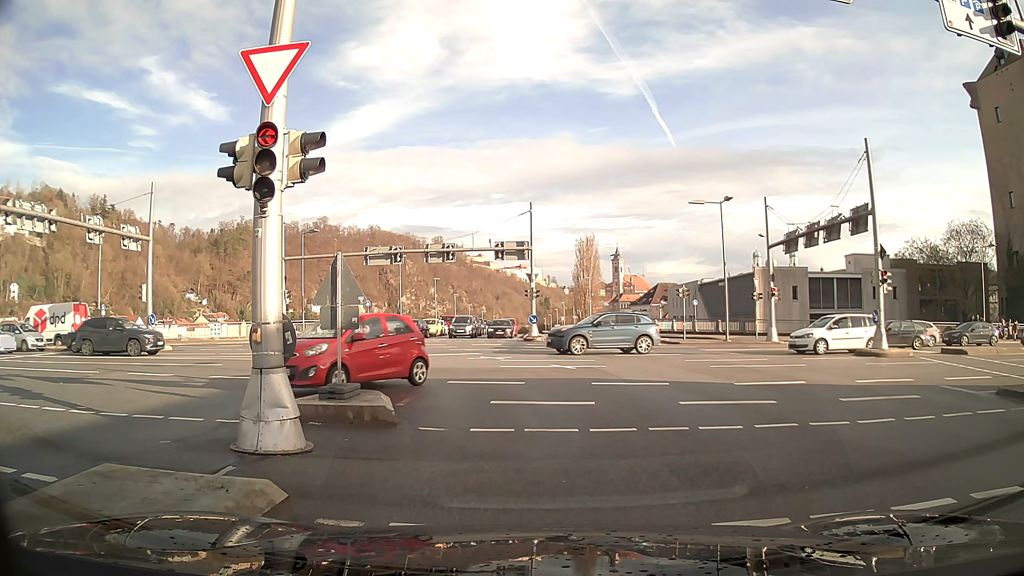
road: primary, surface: asphalt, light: Day
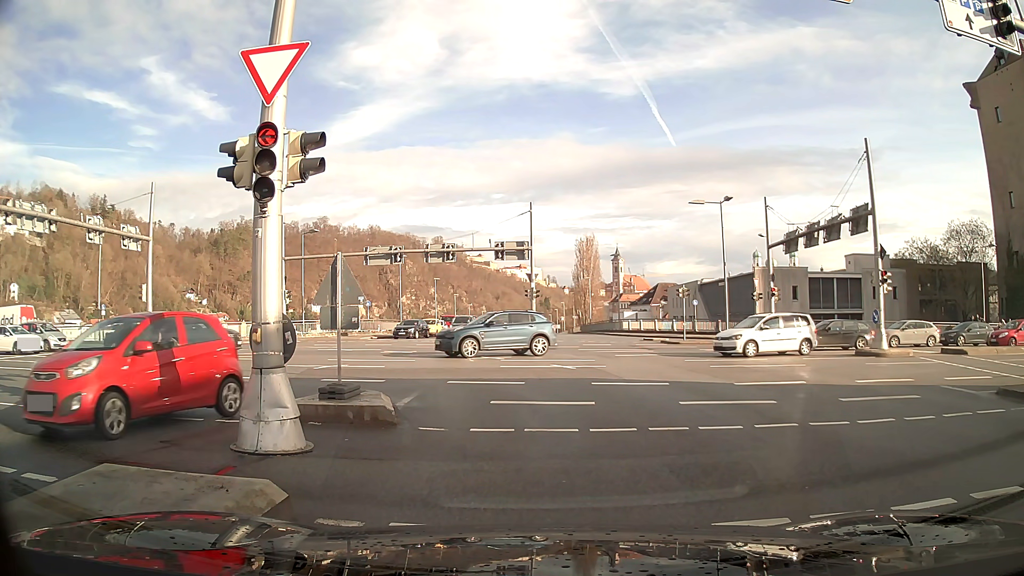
(0.0, 0.0) m; 0°
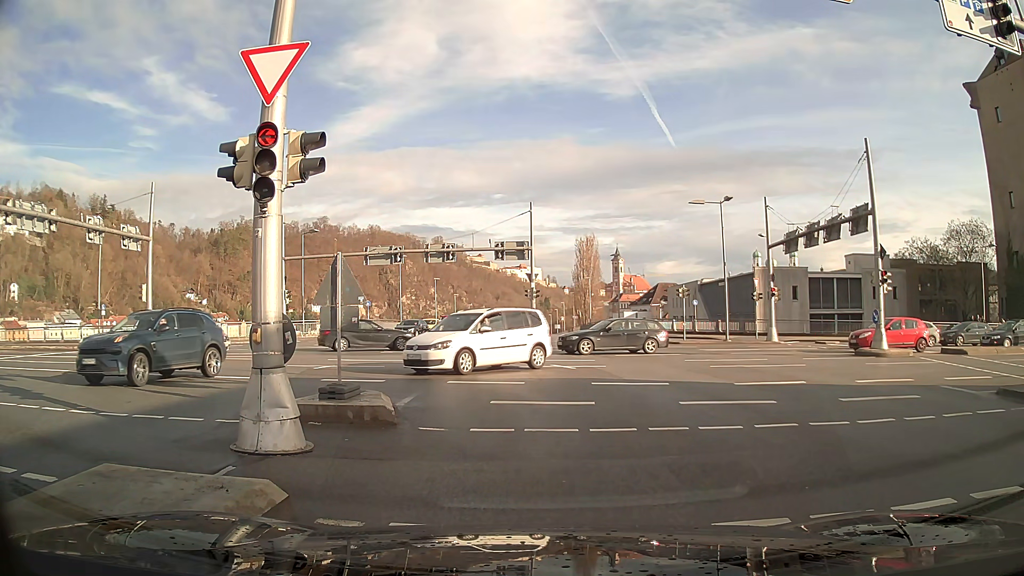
(0.0, 0.0) m; 0°
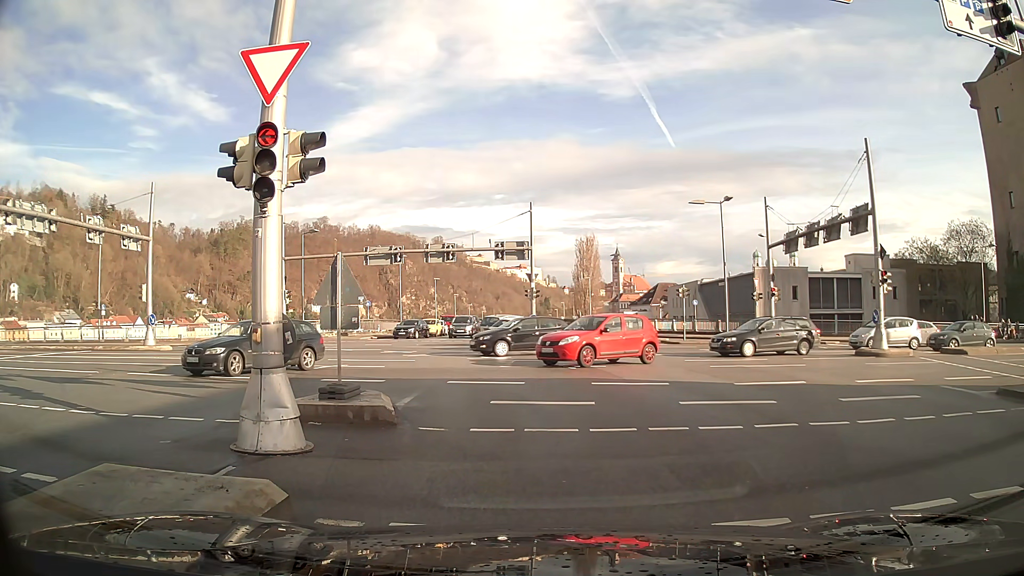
(0.0, 0.0) m; 0°
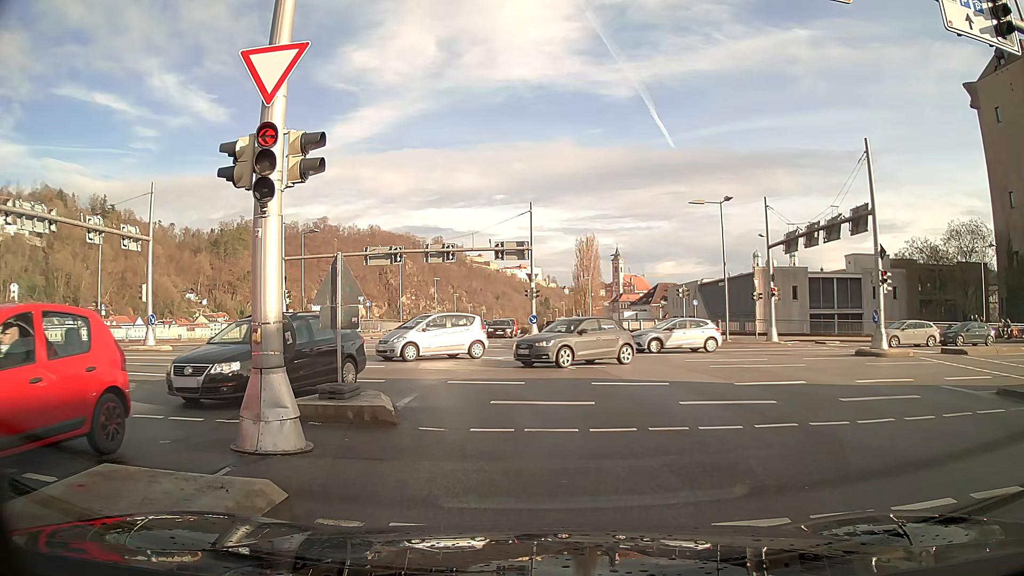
(0.0, 0.0) m; 0°
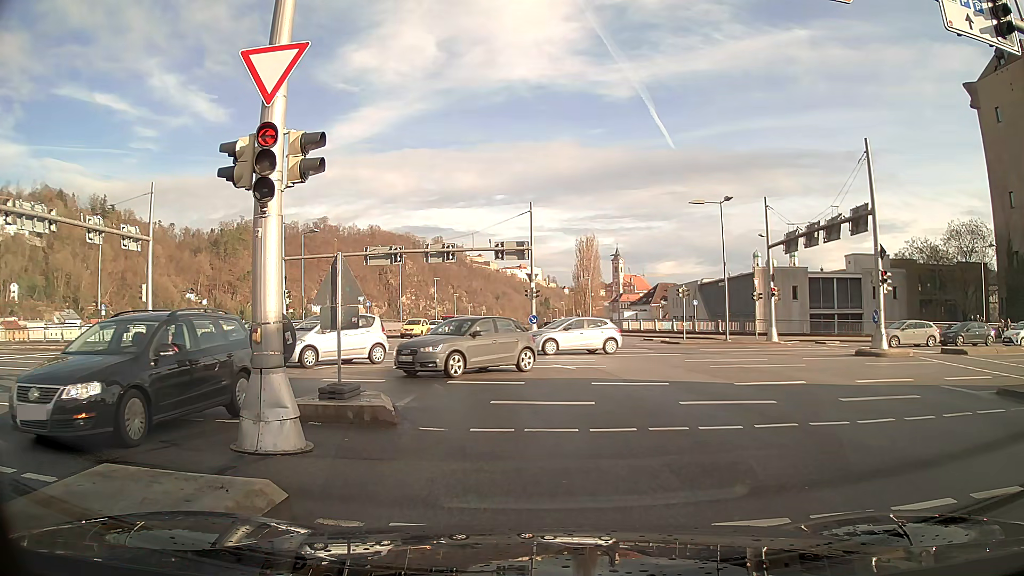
(0.0, 0.0) m; 0°
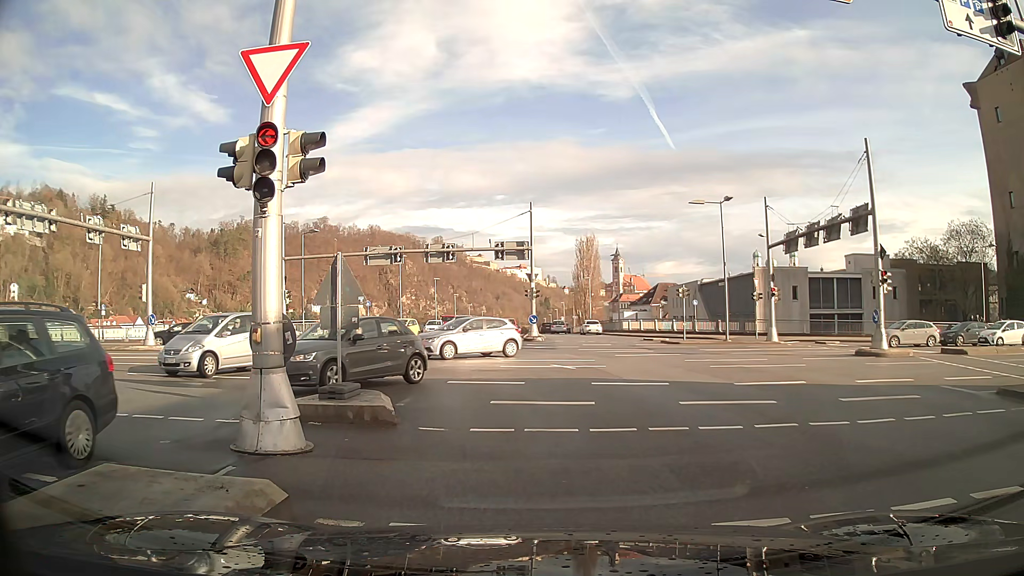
(0.0, 0.0) m; 0°
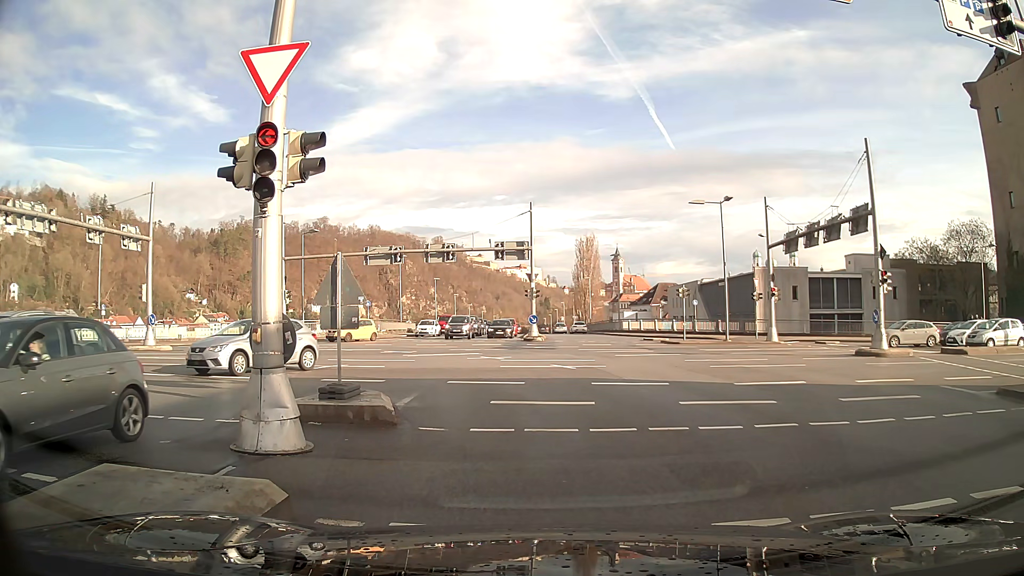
(0.0, 0.0) m; 0°
(0, +10) (-2, +20) (-8, +28) (-17, +32) (-27, +33) (-37, +33) (-47, +33) (-57, +33) (-67, +33) (-77, +33) m
